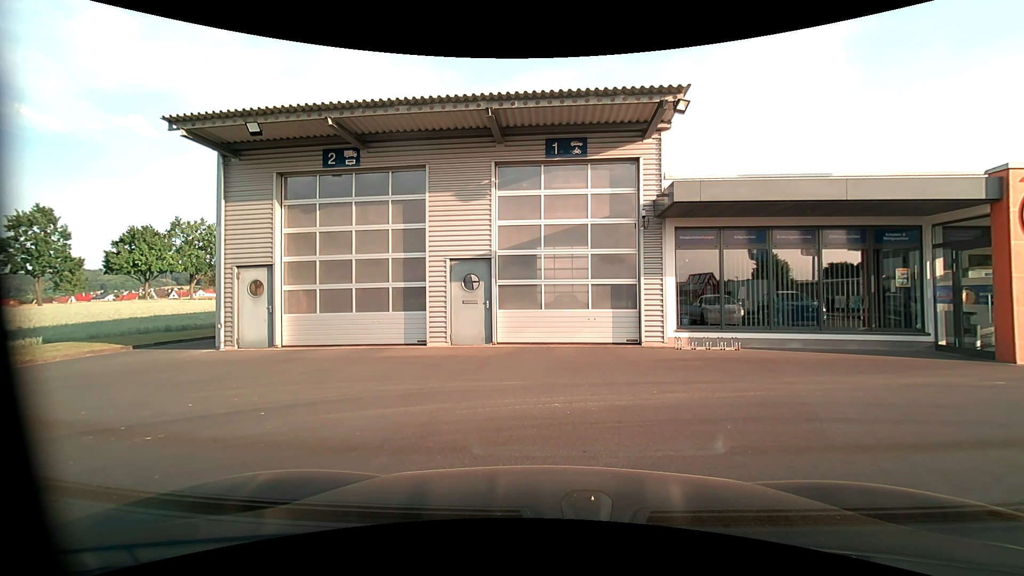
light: Day
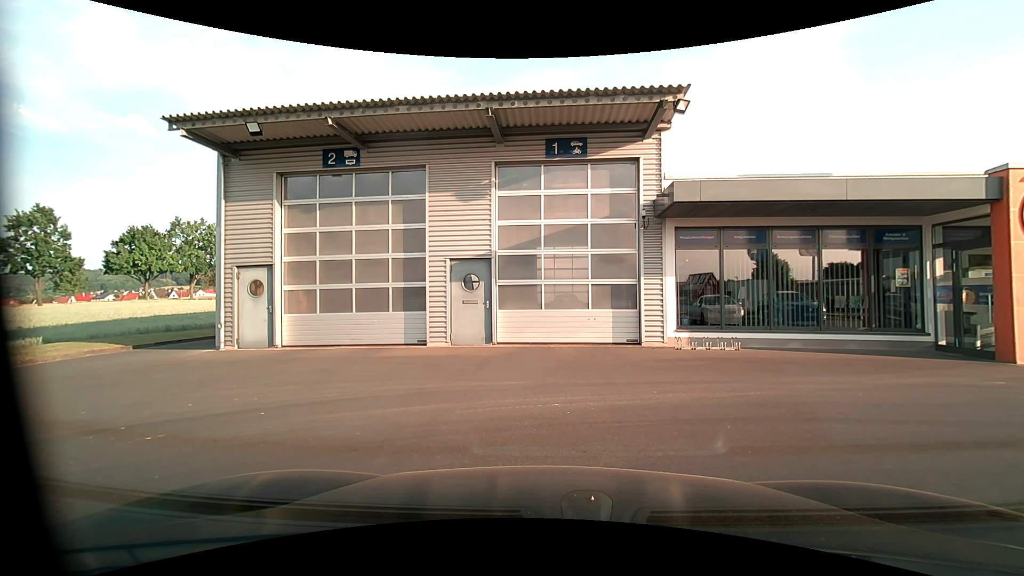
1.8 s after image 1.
(0.0, 0.0) m; 0°
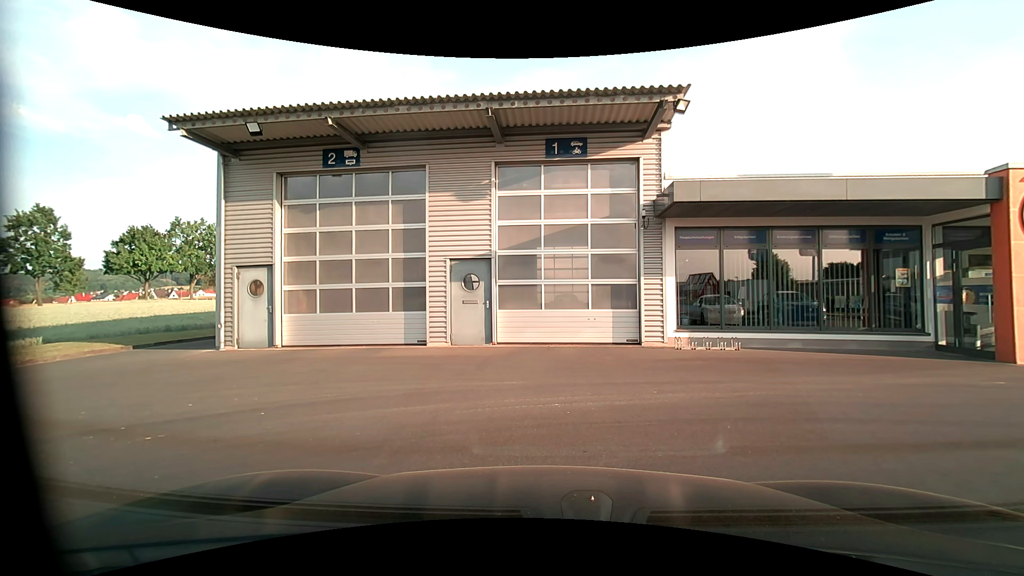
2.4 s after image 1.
(0.0, 0.0) m; 0°
